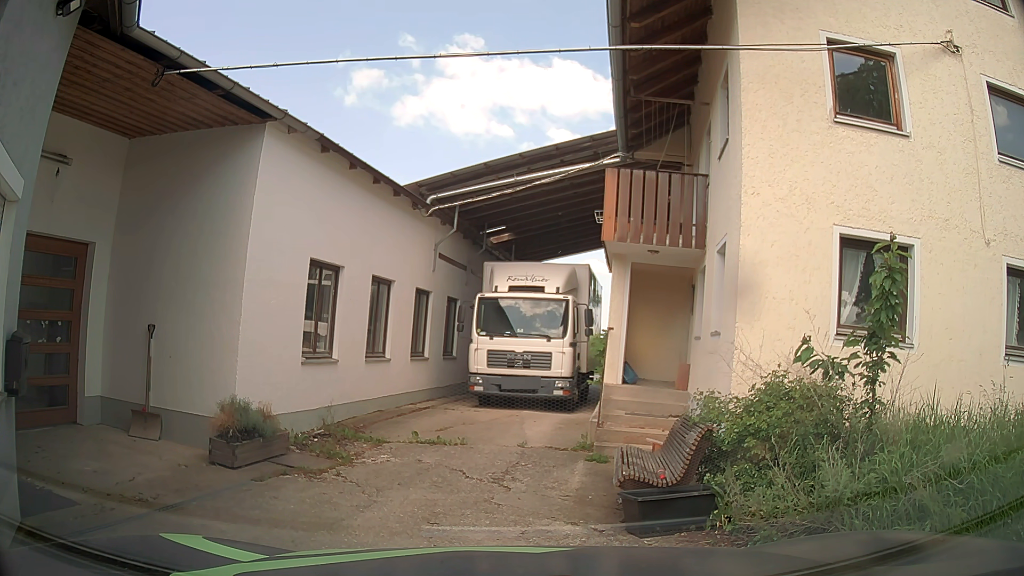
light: Day
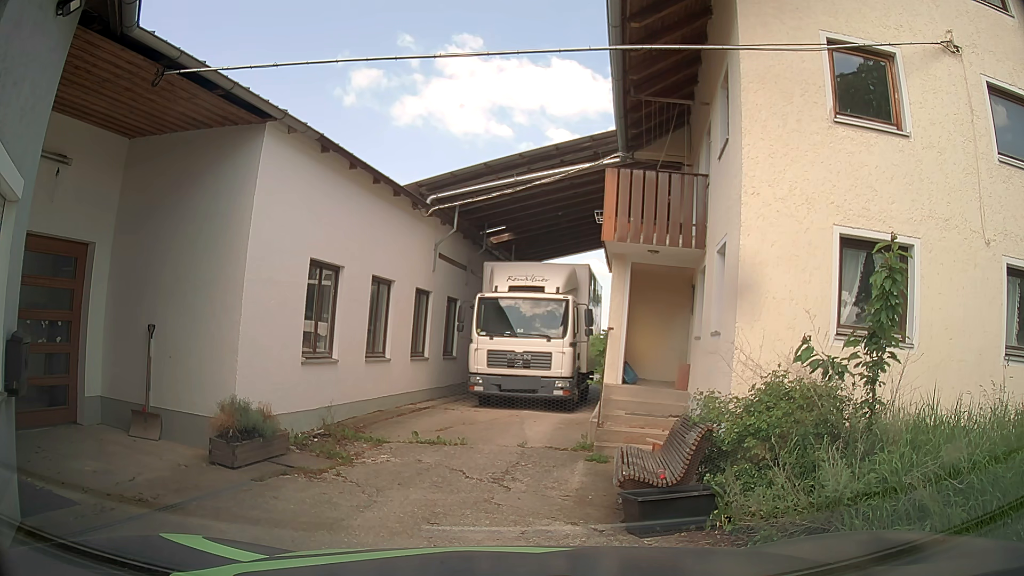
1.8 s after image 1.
(0.0, 0.0) m; 0°
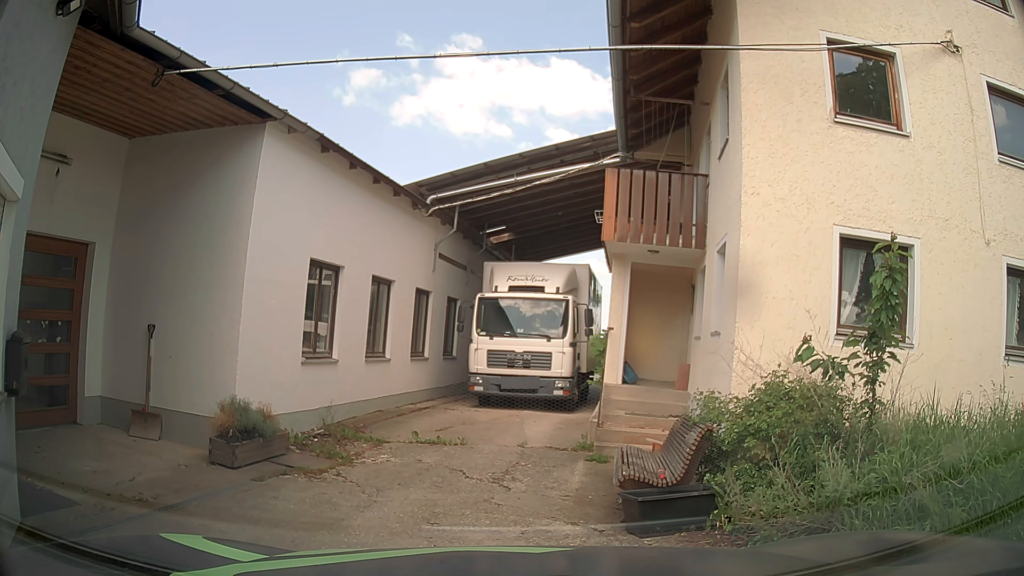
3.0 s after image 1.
(0.0, 0.0) m; 0°
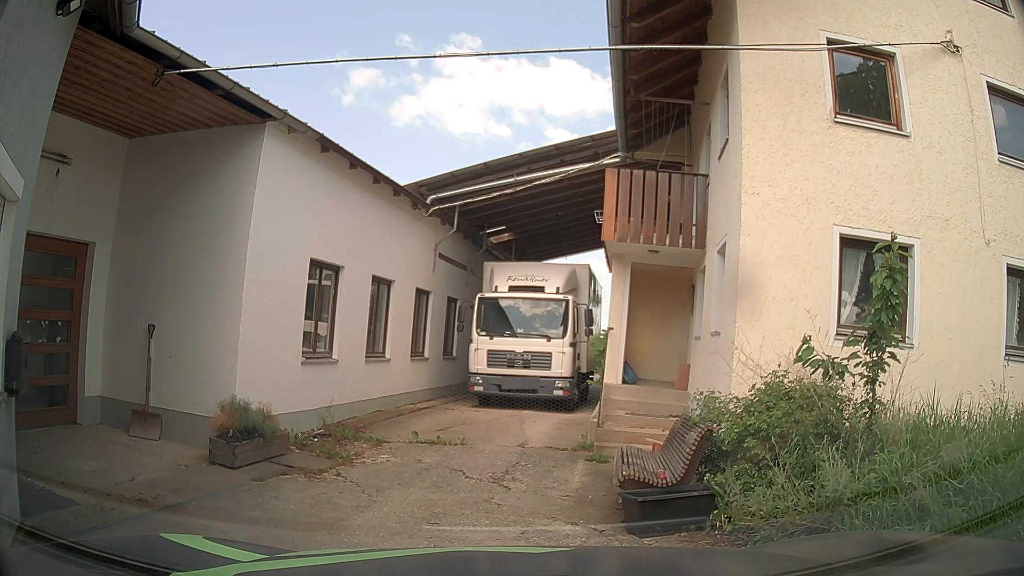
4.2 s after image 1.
(0.0, 0.0) m; 0°
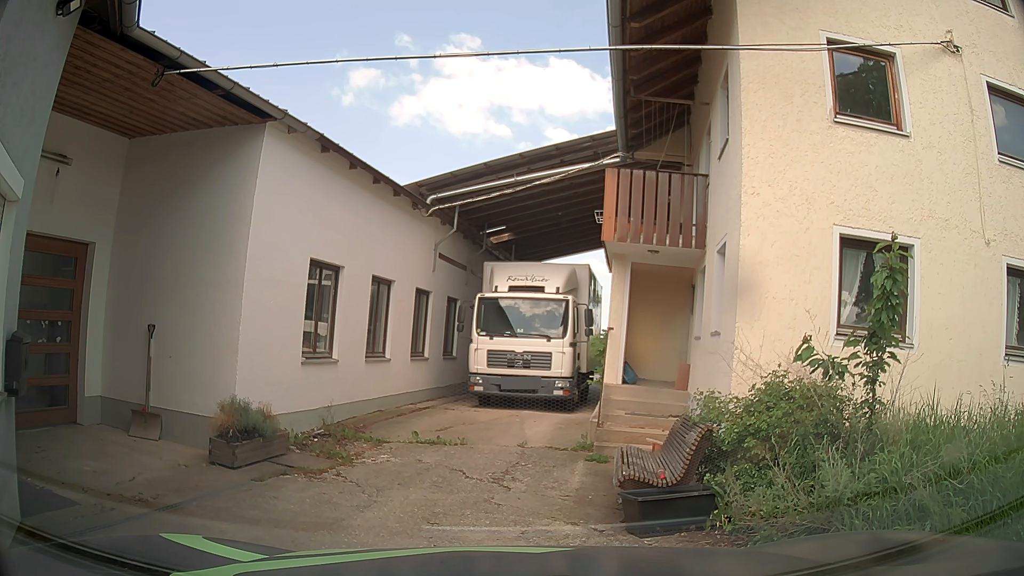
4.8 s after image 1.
(0.0, 0.0) m; 0°
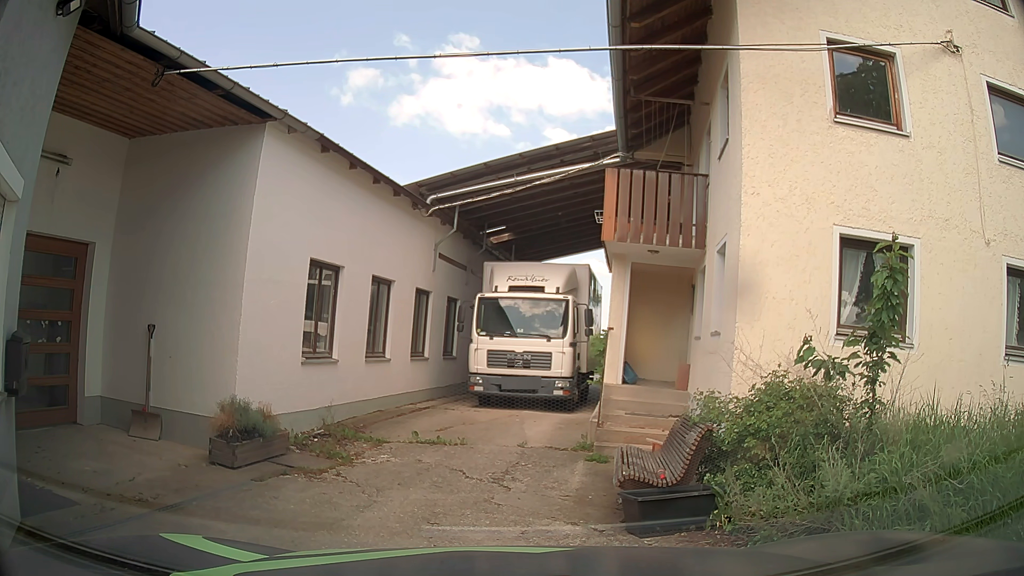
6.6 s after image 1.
(0.0, 0.0) m; 0°
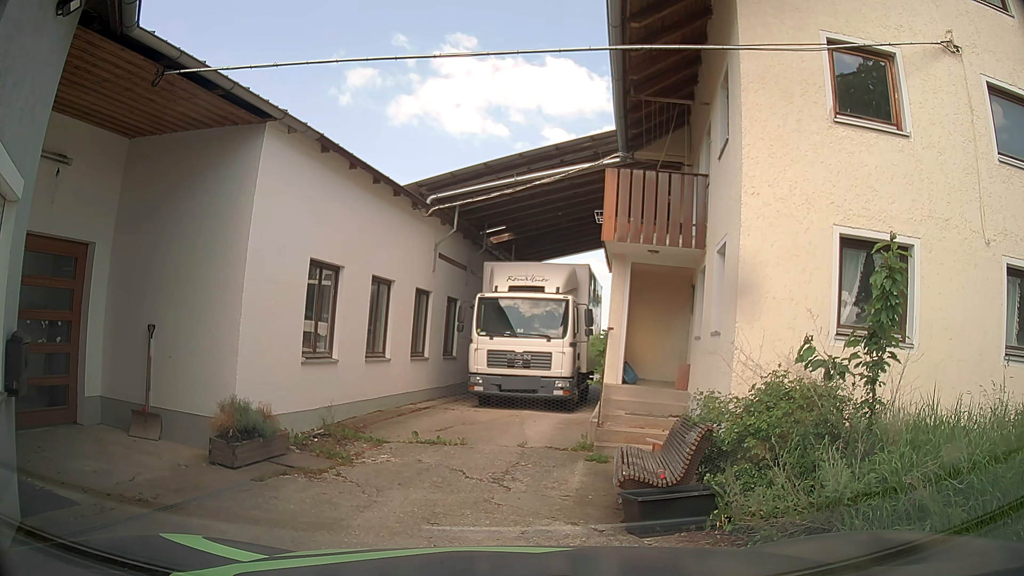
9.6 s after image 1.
(0.0, 0.0) m; 0°
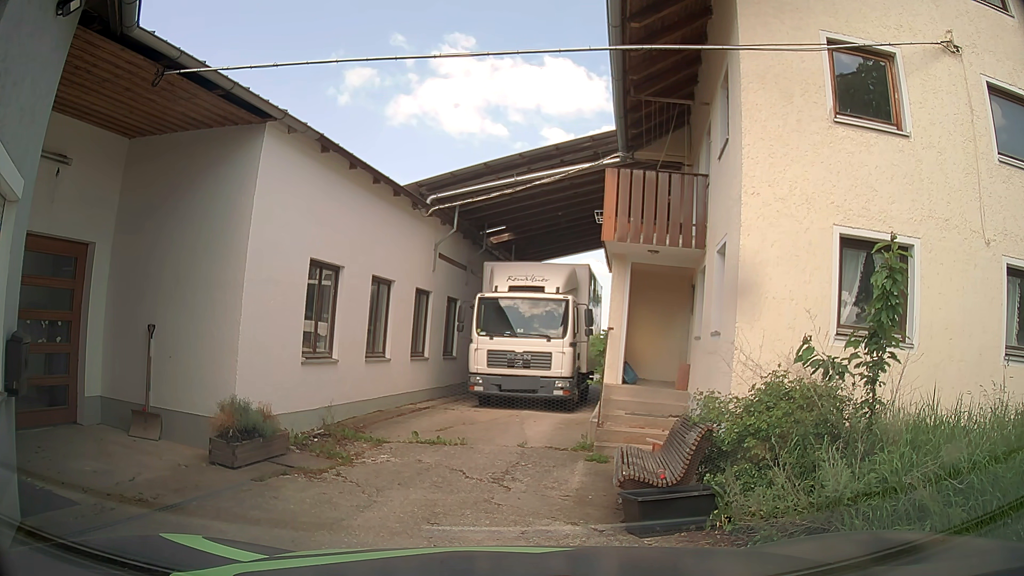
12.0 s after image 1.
(0.0, 0.0) m; 0°
